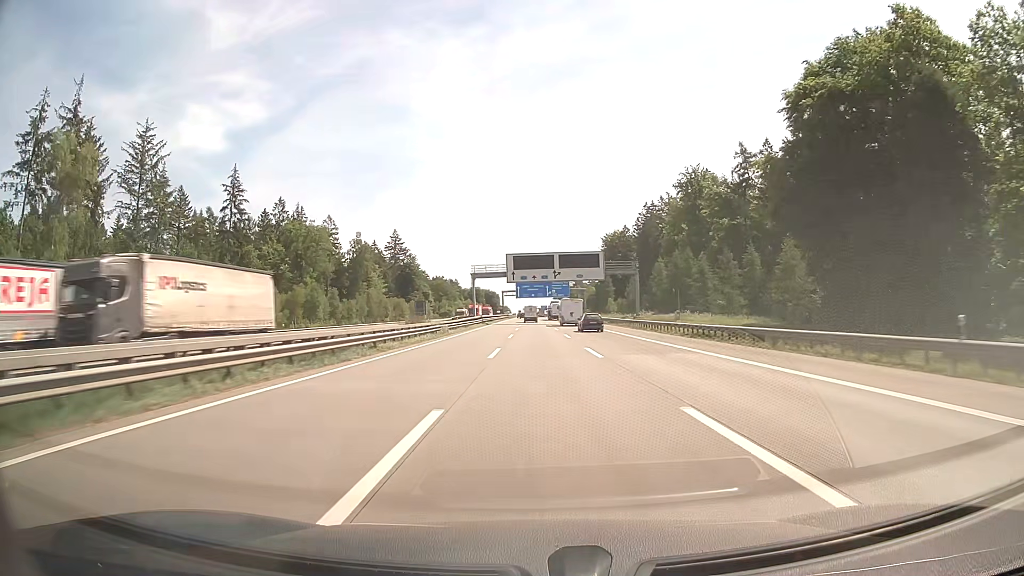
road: motorway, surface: concrete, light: Day
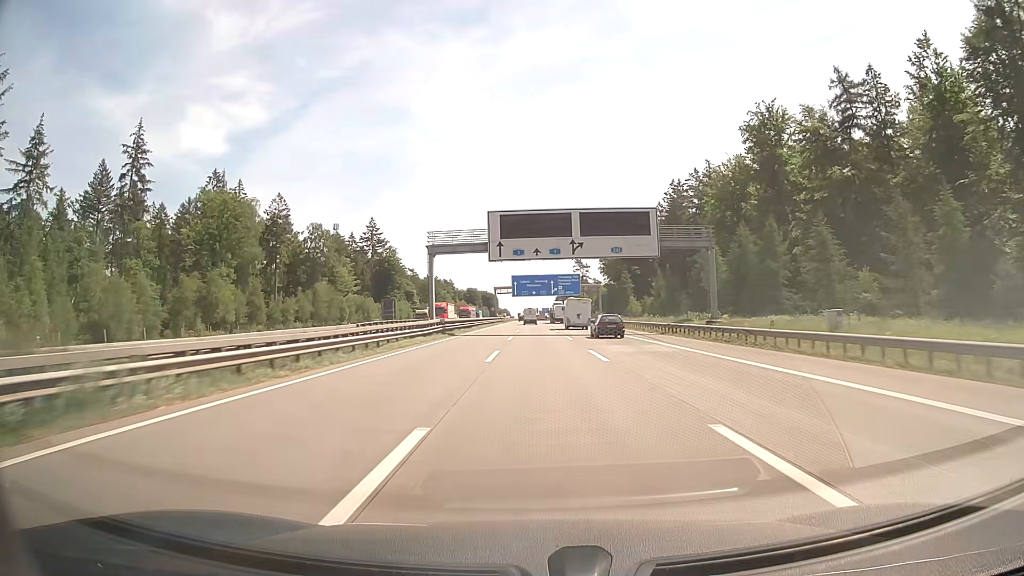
(0.0, +37.6) m; 0°
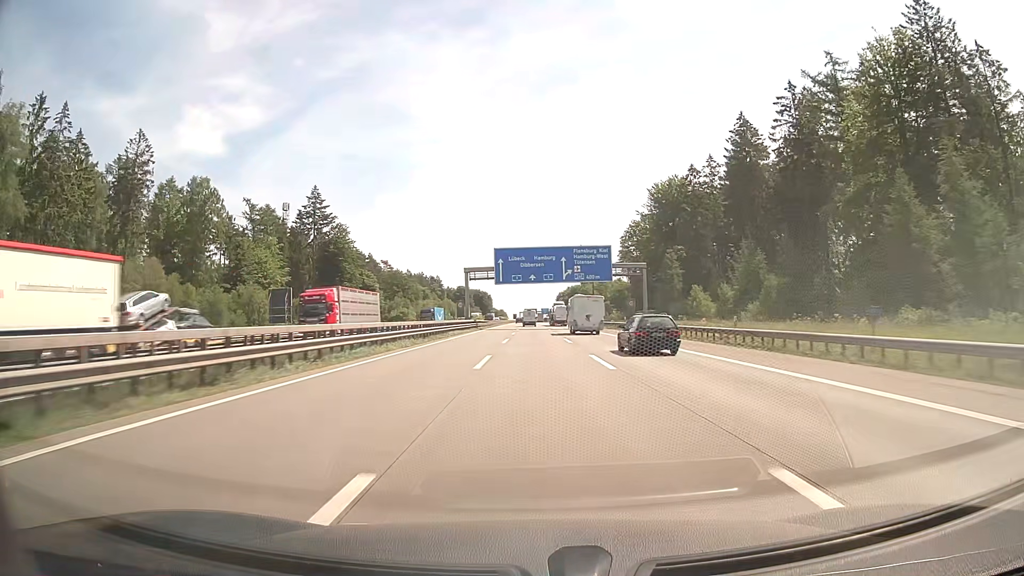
(0.0, +56.5) m; 0°
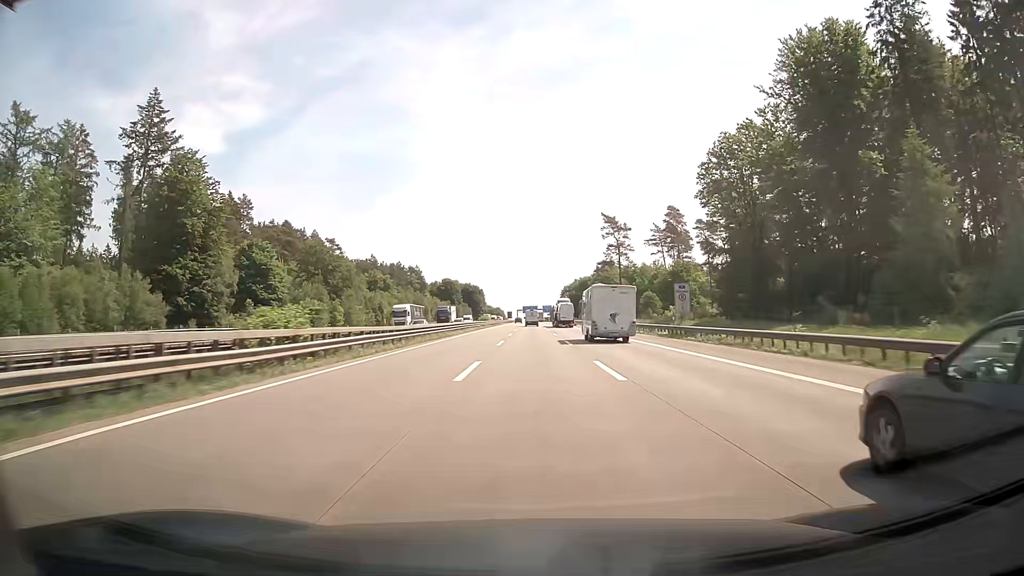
(-0.4, +75.4) m; 0°
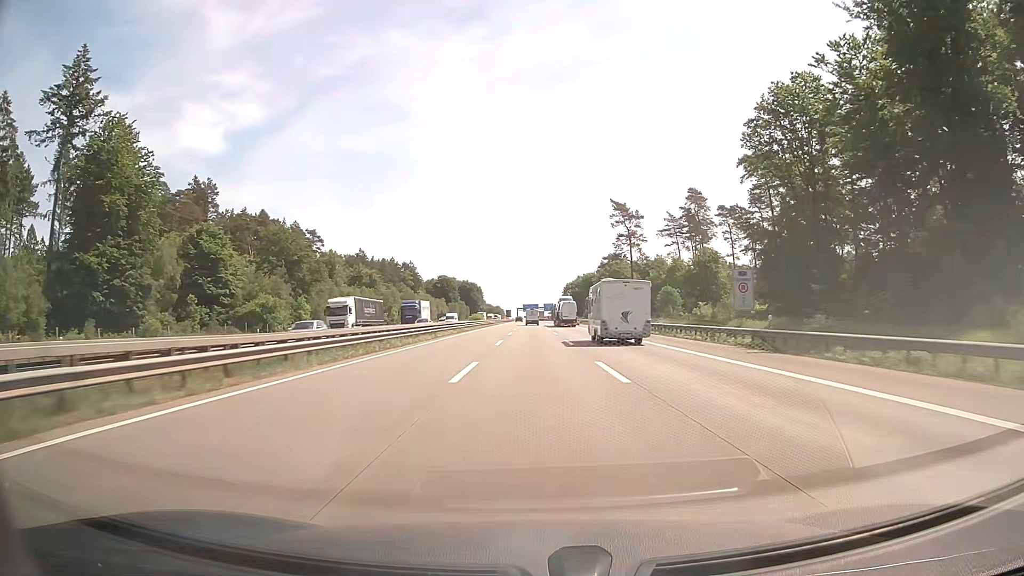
(0.0, +18.9) m; 0°
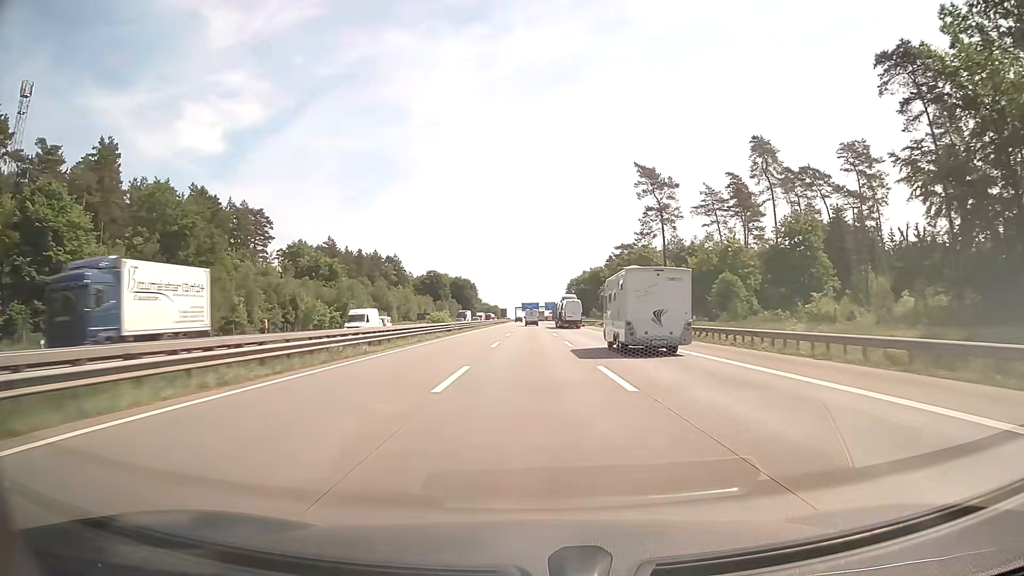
(-0.1, +37.7) m; 0°
